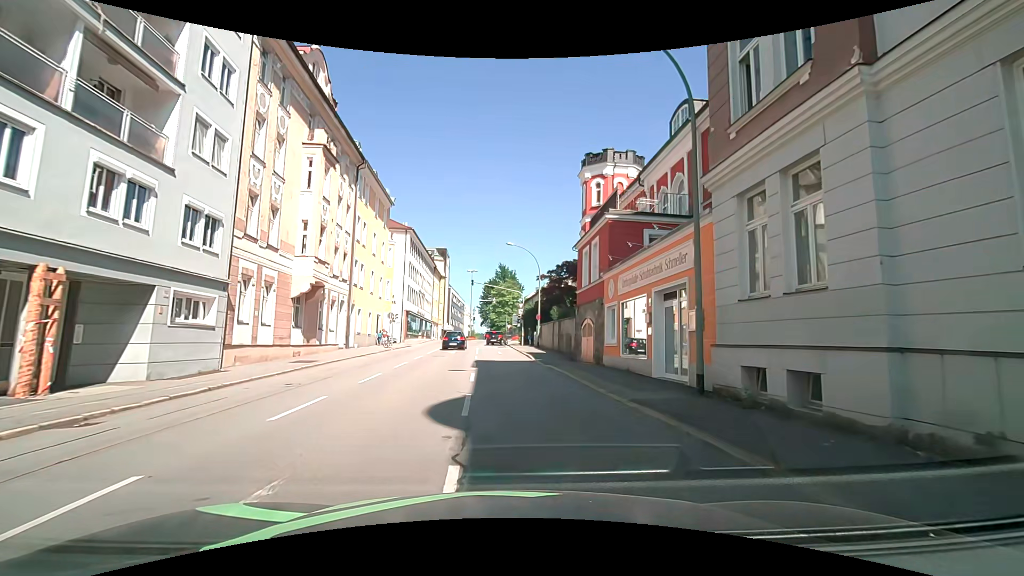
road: tertiary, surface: asphalt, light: Day
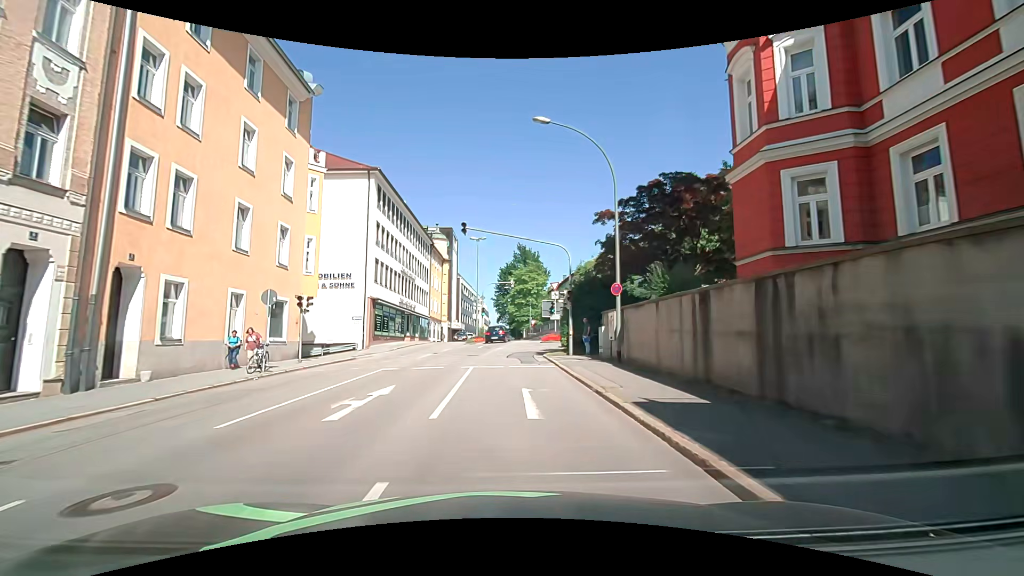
(-0.9, +25.3) m; -3°
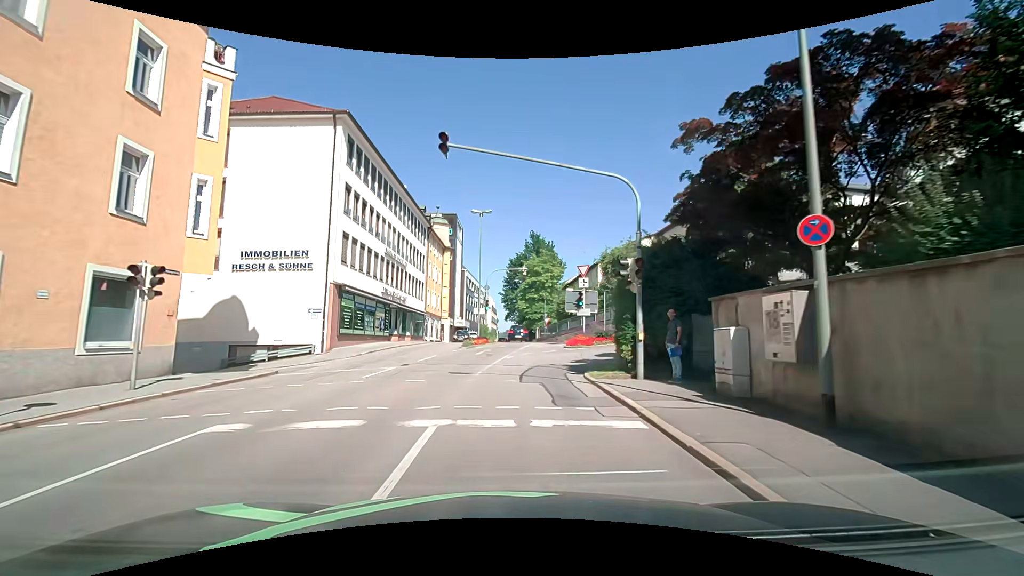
(-0.1, +10.7) m; -1°
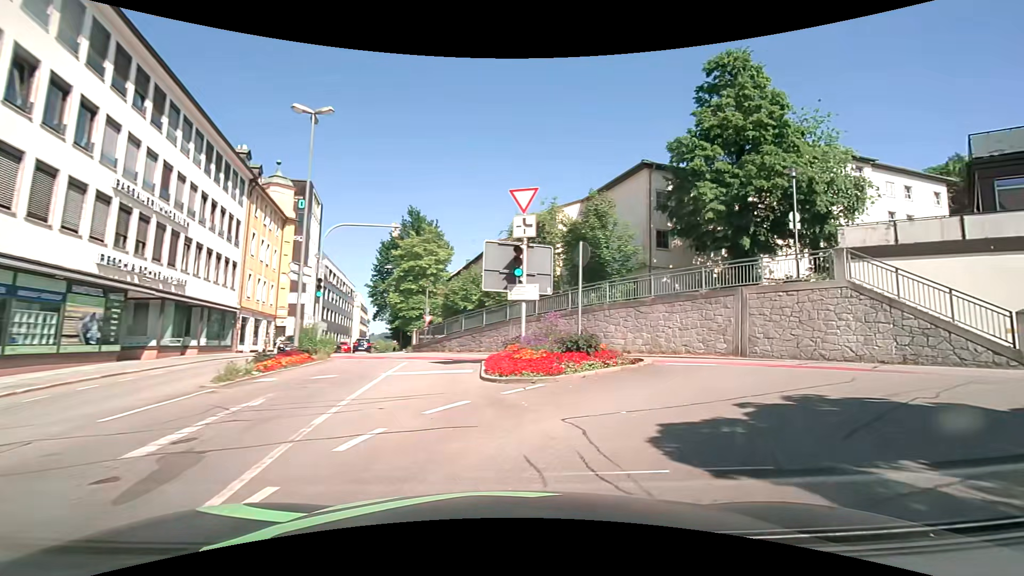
(+0.5, +16.8) m; +12°
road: residential
(+4, +9) (+13, +8) (+21, +2) (+29, -5) (+36, -11) (+44, -18) (+51, -24) (+58, -31) (+65, -38) (+72, -46) m
